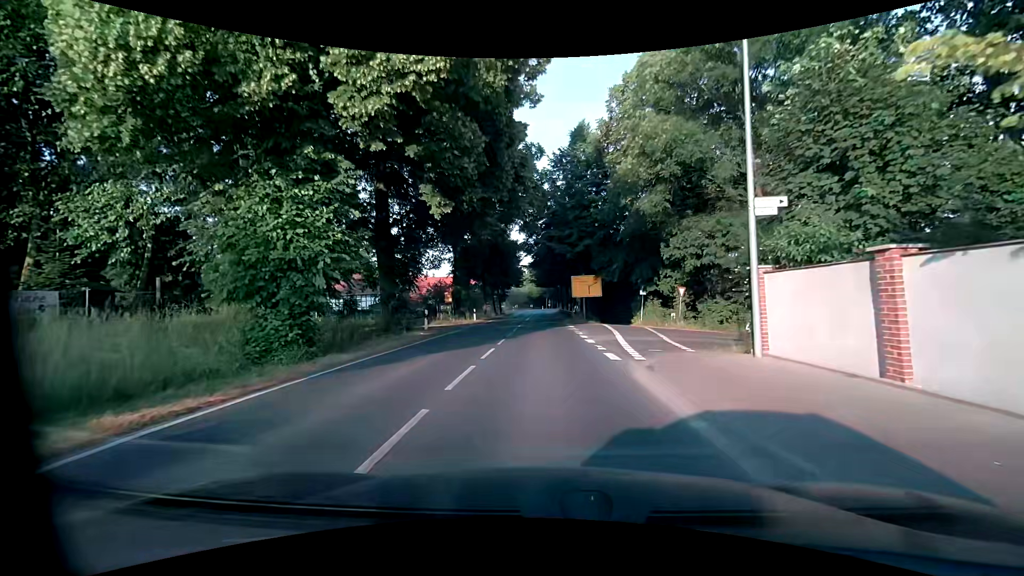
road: secondary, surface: asphalt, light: Day
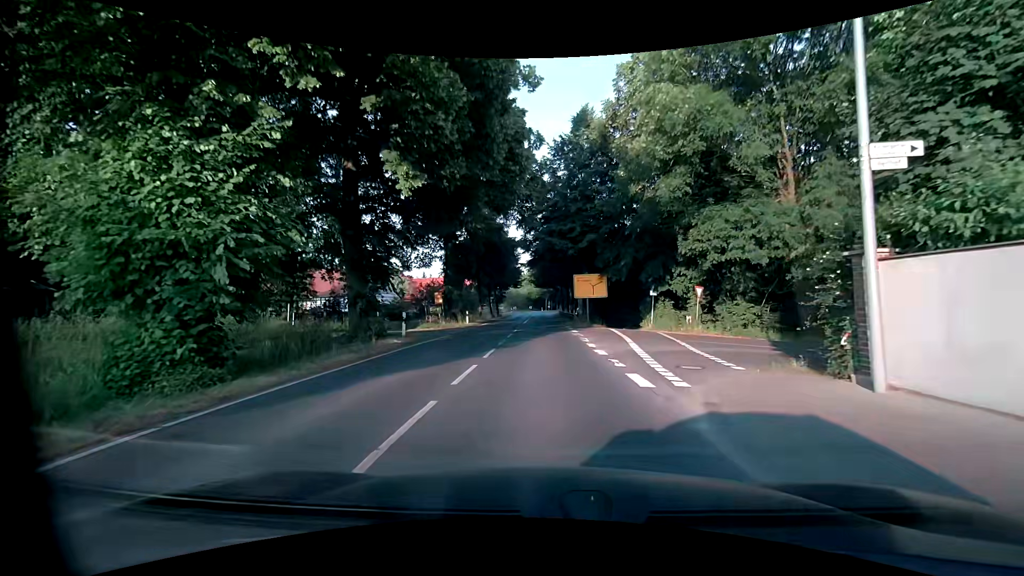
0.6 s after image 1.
(0.0, +3.6) m; +1°
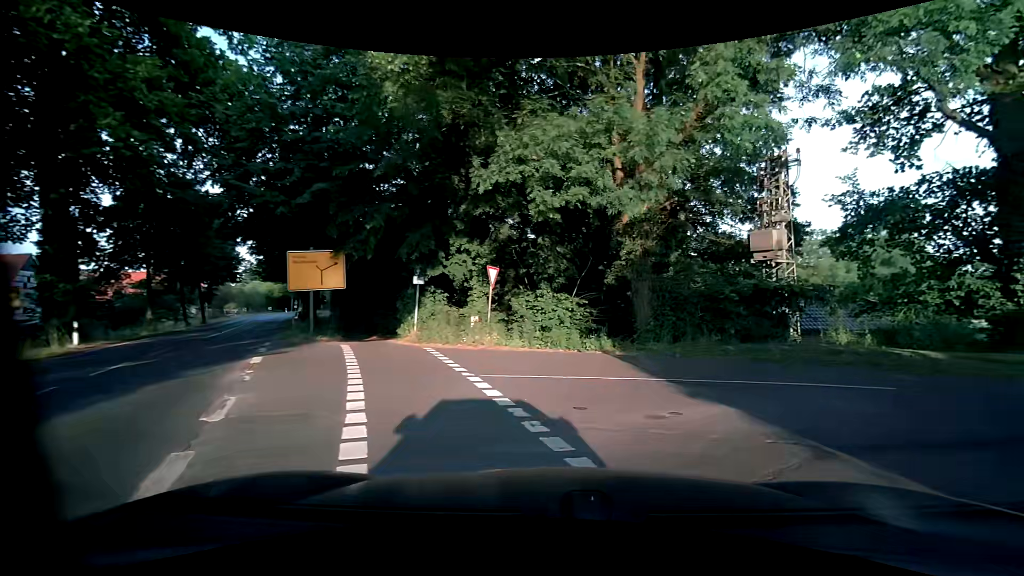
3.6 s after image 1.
(+1.7, +13.0) m; +26°
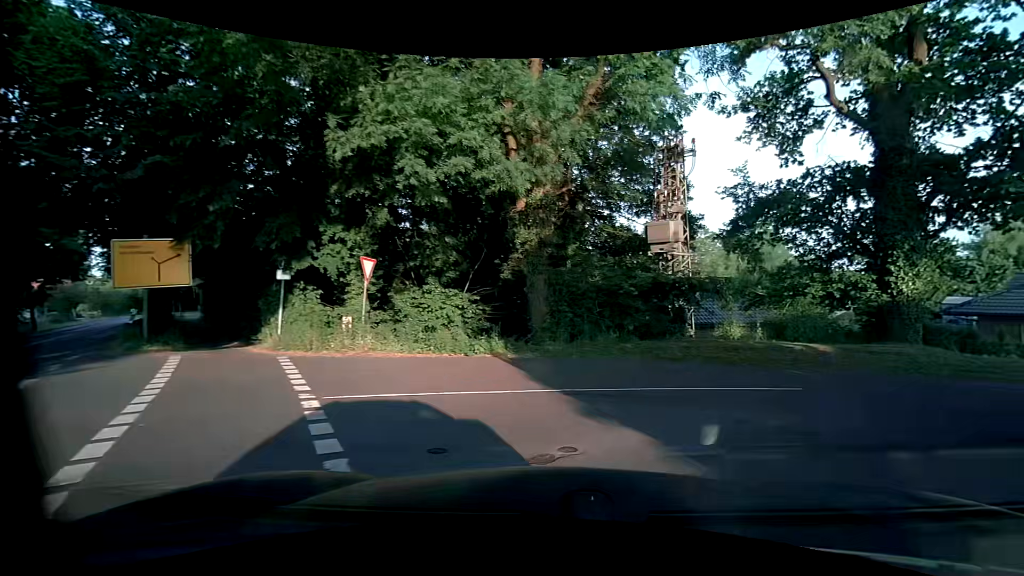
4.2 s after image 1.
(+0.2, +2.1) m; +12°
